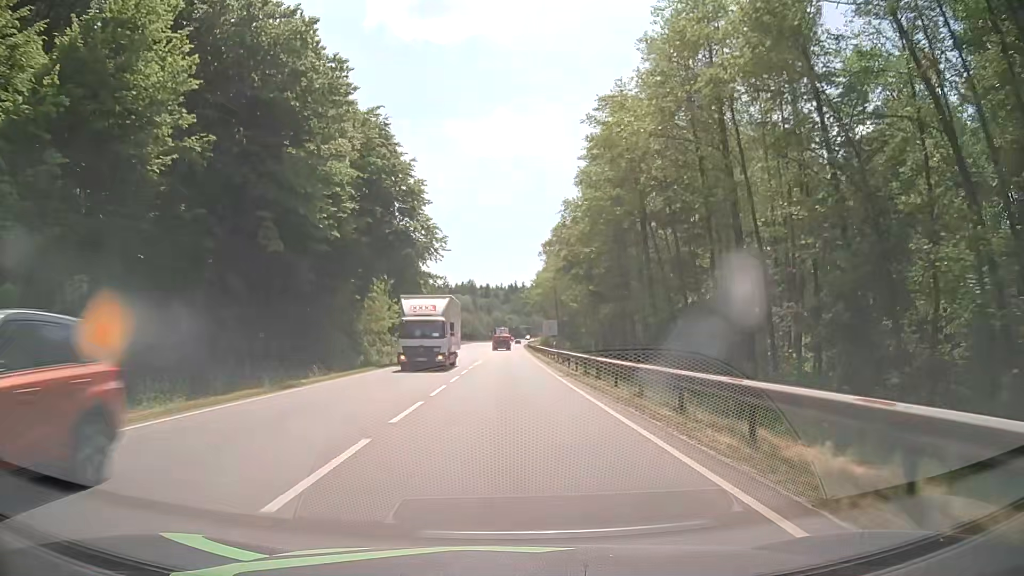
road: secondary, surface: asphalt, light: Day
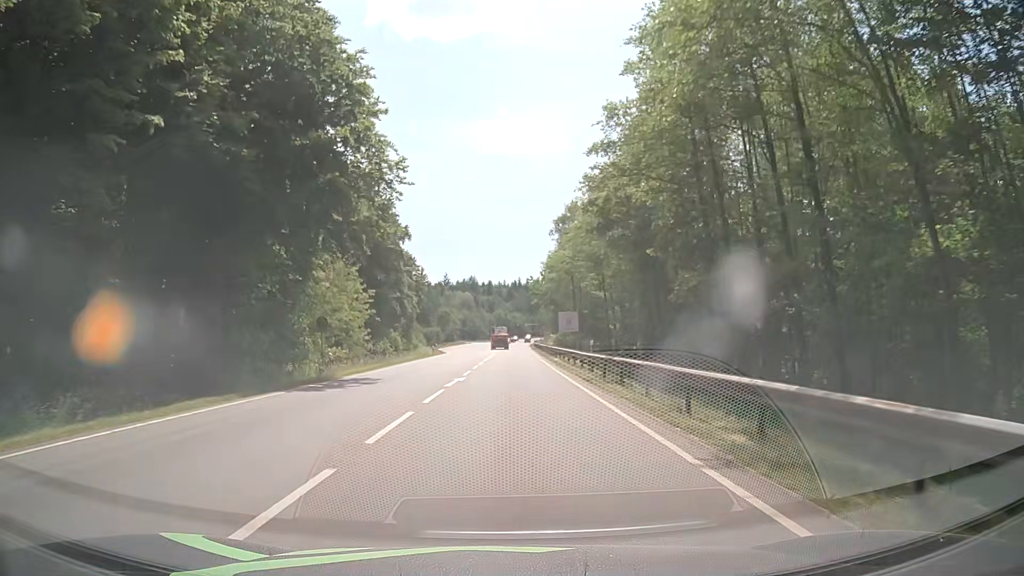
(-0.1, +20.1) m; 0°
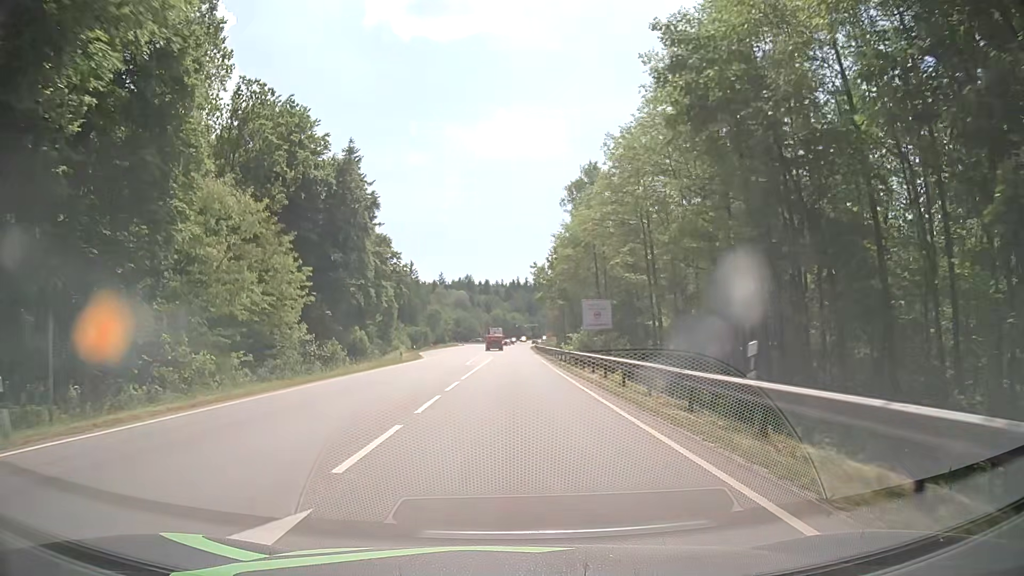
(0.0, +20.0) m; +1°
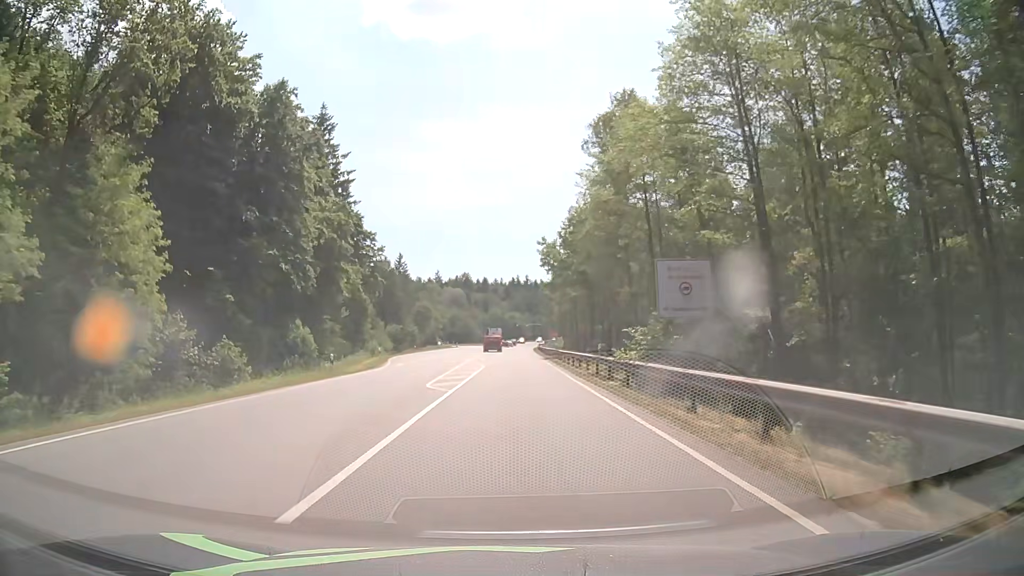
(-0.1, +19.9) m; -1°
(0, +10) (0, +20) (0, +30) (0, +40) (0, +50) (-1, +60) (-1, +70) (-1, +80) (-1, +90) (-1, +100) m
